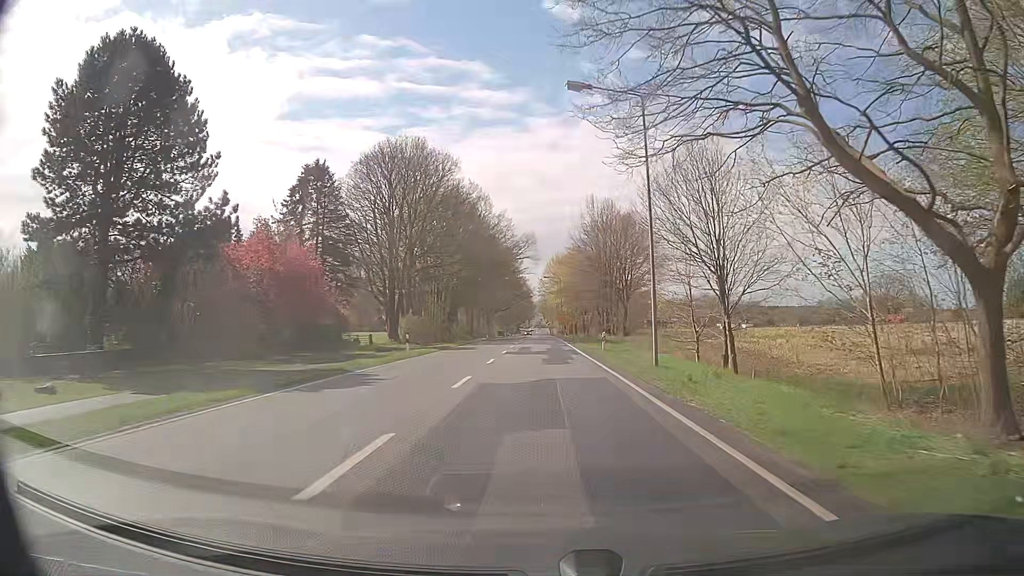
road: primary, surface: asphalt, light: Day
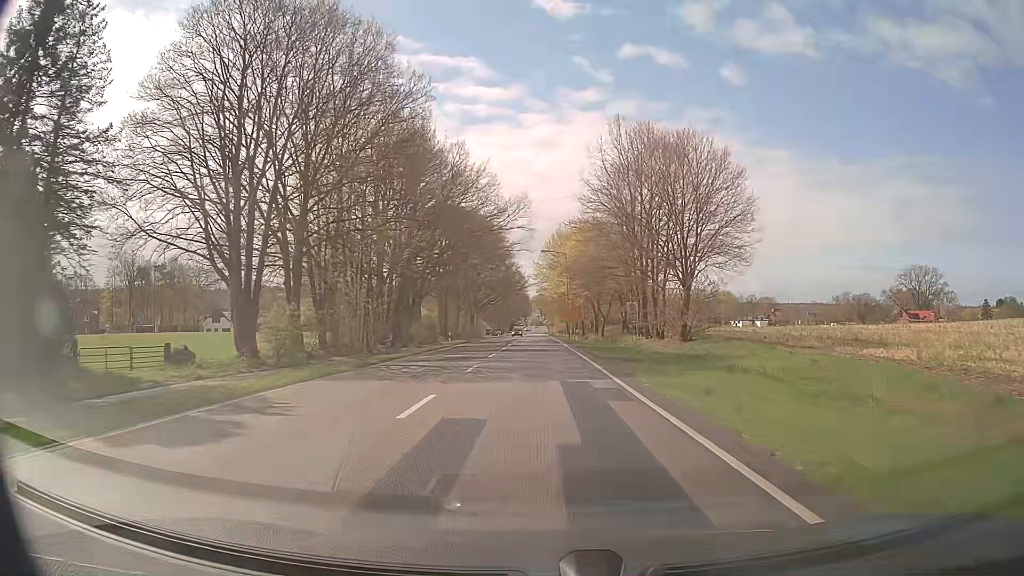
(0.0, +32.9) m; 0°
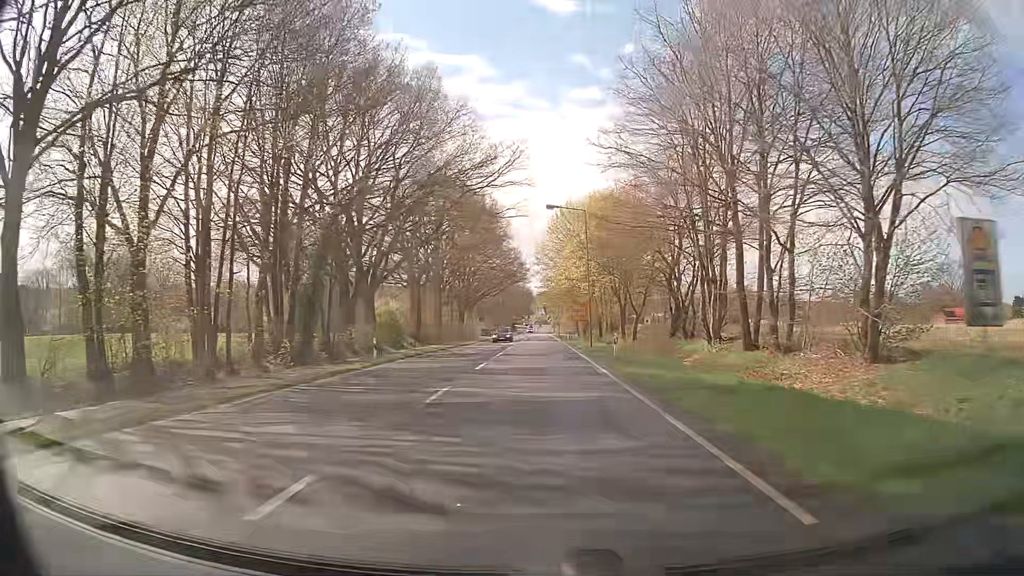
(0.0, +25.0) m; 0°
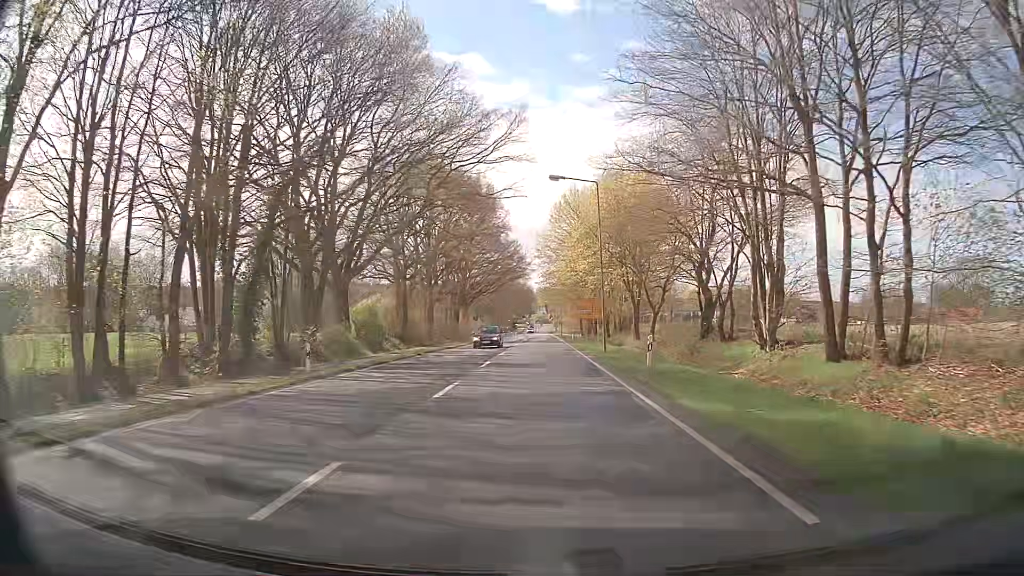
(0.0, +8.4) m; 0°
(0, +10) (0, +20) (0, +30) (0, +40) (0, +50) (0, +60) (0, +70) (0, +80) (0, +90) (0, +100) m
